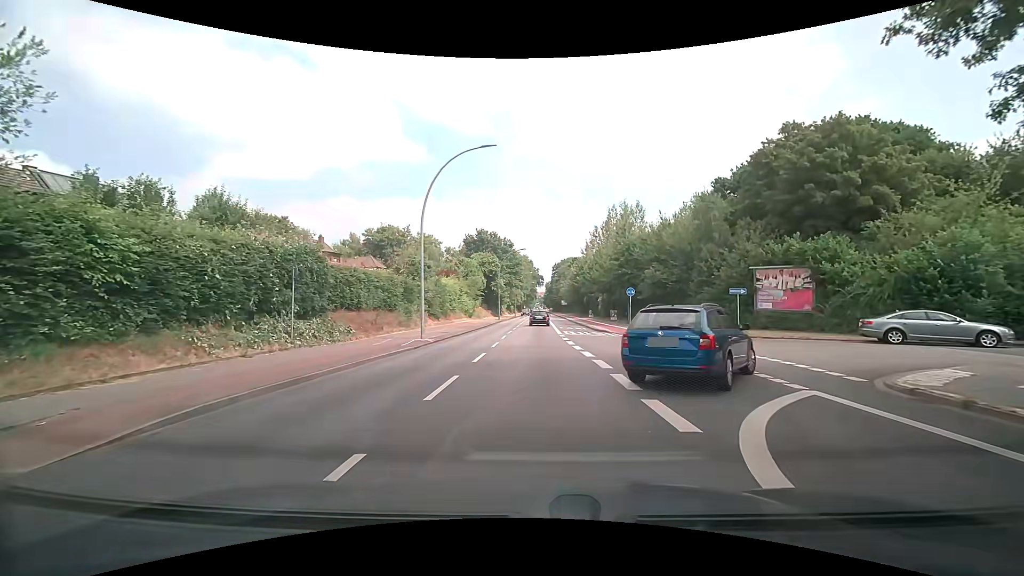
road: secondary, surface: asphalt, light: Day
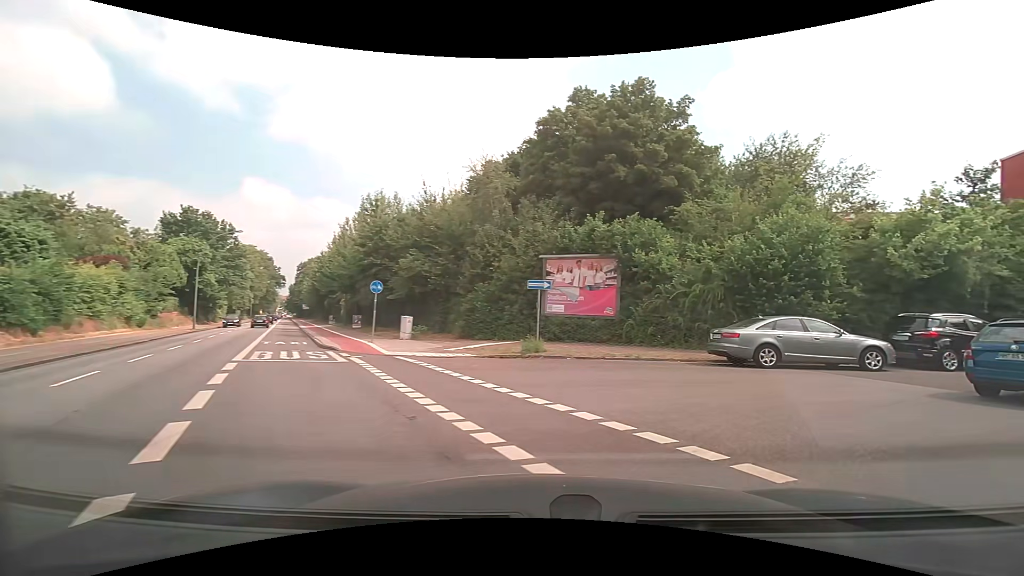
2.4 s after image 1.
(+1.6, +12.3) m; +26°
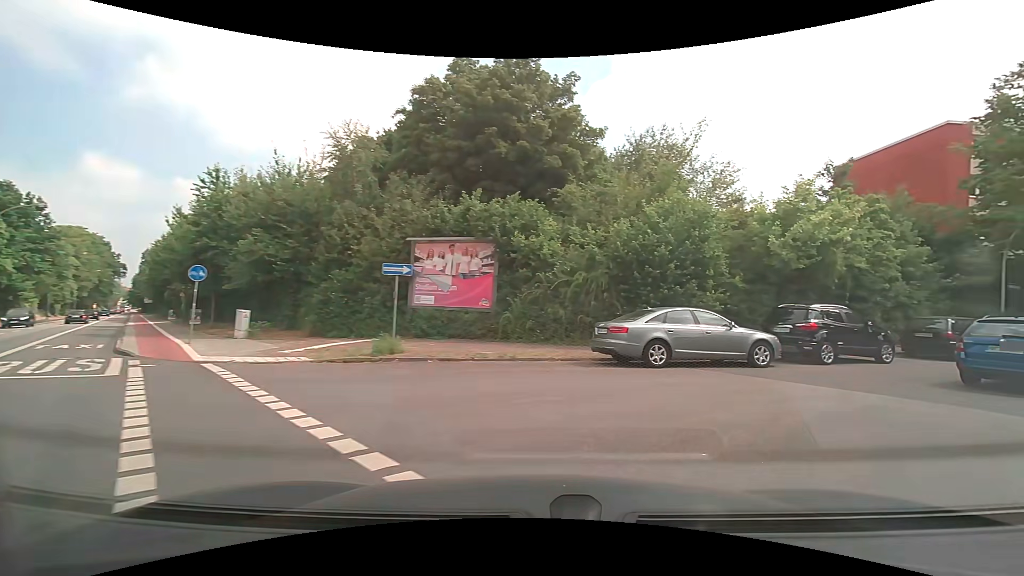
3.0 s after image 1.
(+0.3, +3.1) m; +12°
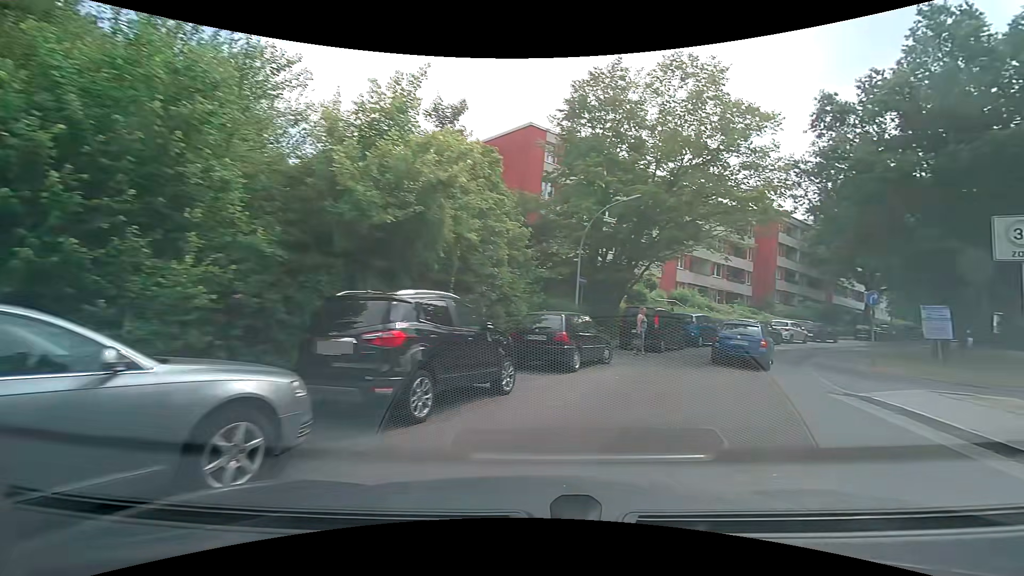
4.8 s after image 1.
(+3.6, +9.1) m; +44°
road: residential
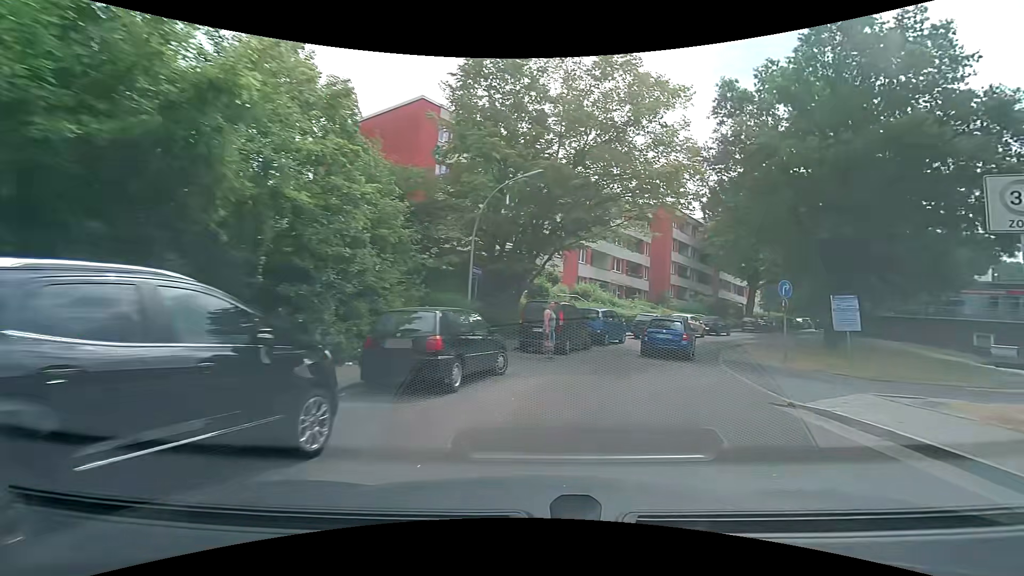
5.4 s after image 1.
(+0.3, +3.6) m; +11°
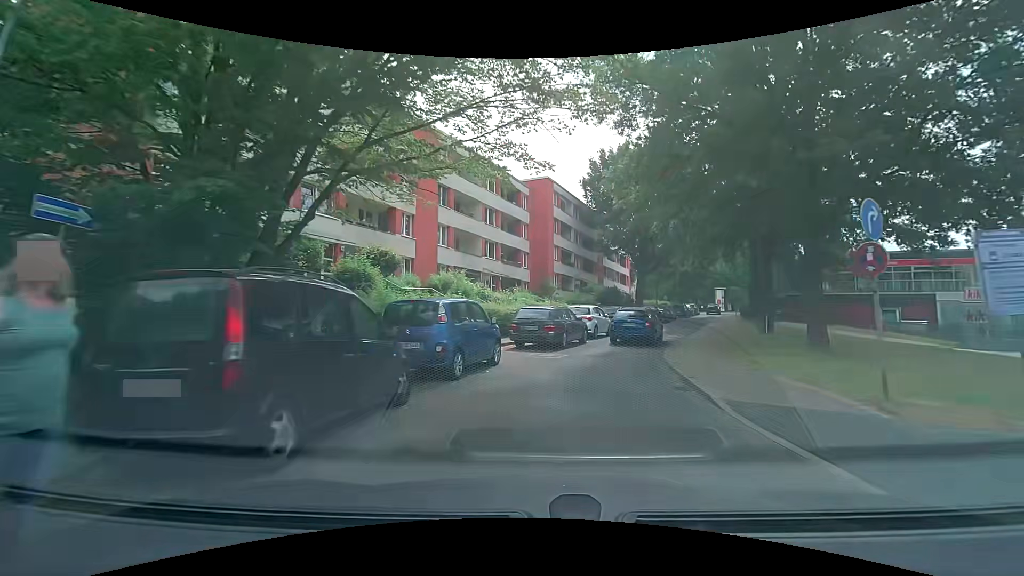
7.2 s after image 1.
(+2.0, +12.1) m; +14°
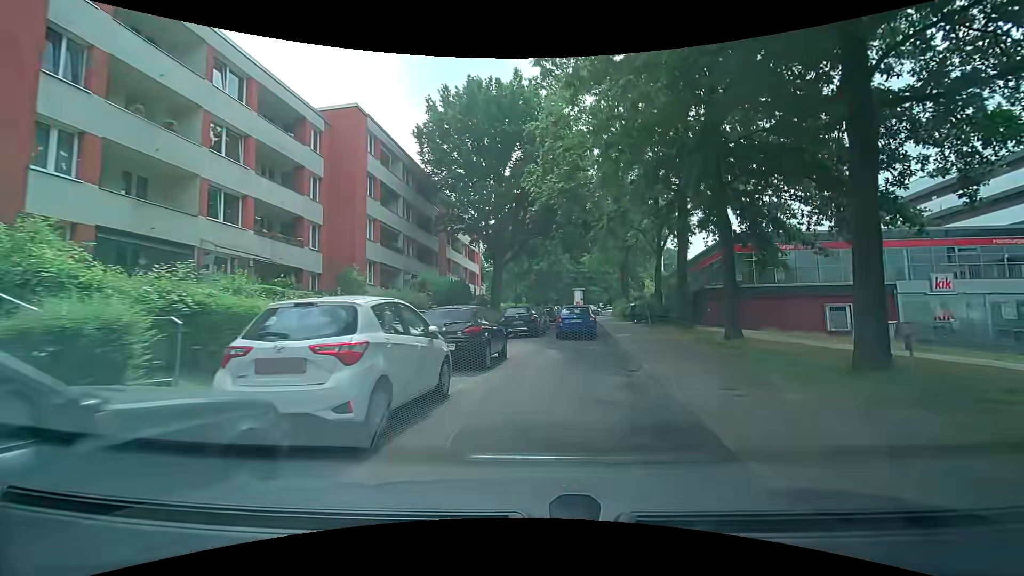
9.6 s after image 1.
(+2.0, +17.3) m; +17°
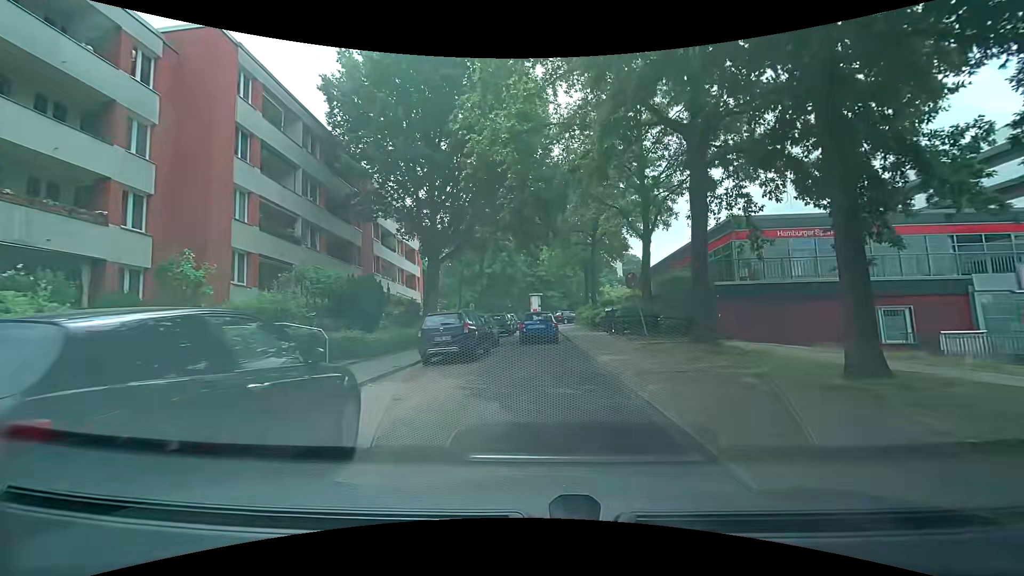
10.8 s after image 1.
(+0.4, +8.7) m; +5°
